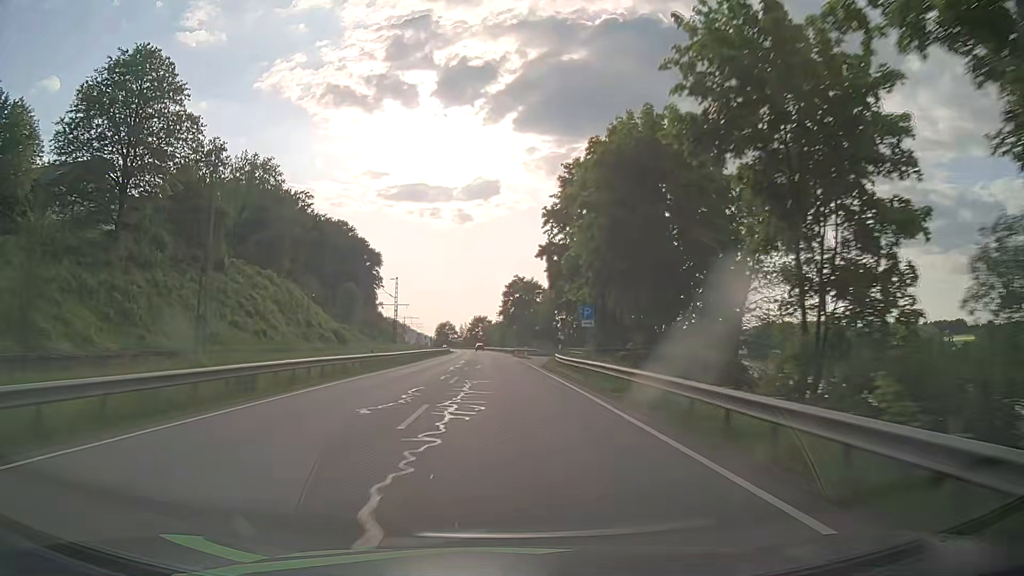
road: primary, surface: asphalt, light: Day
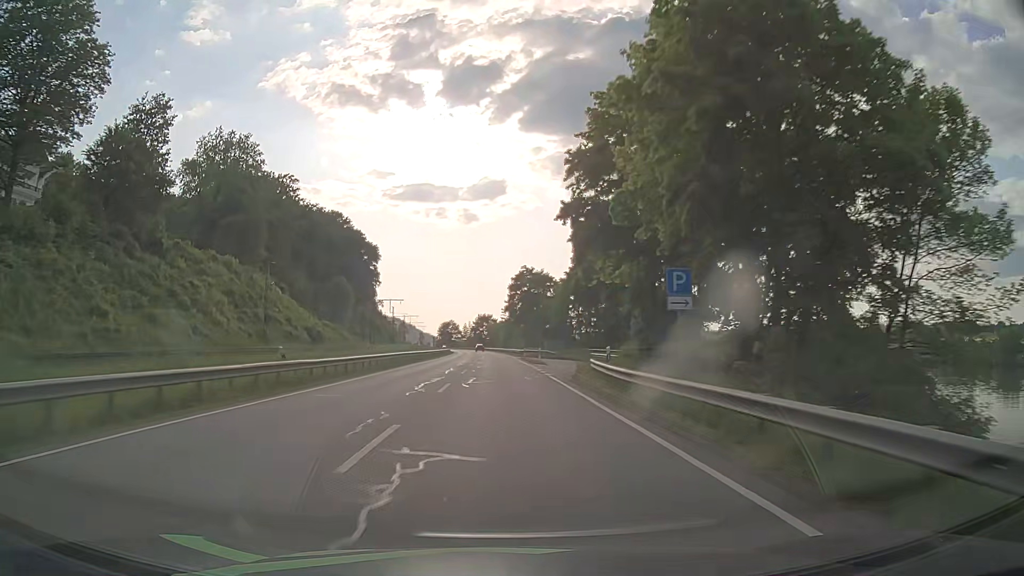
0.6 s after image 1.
(-0.1, +15.6) m; -1°
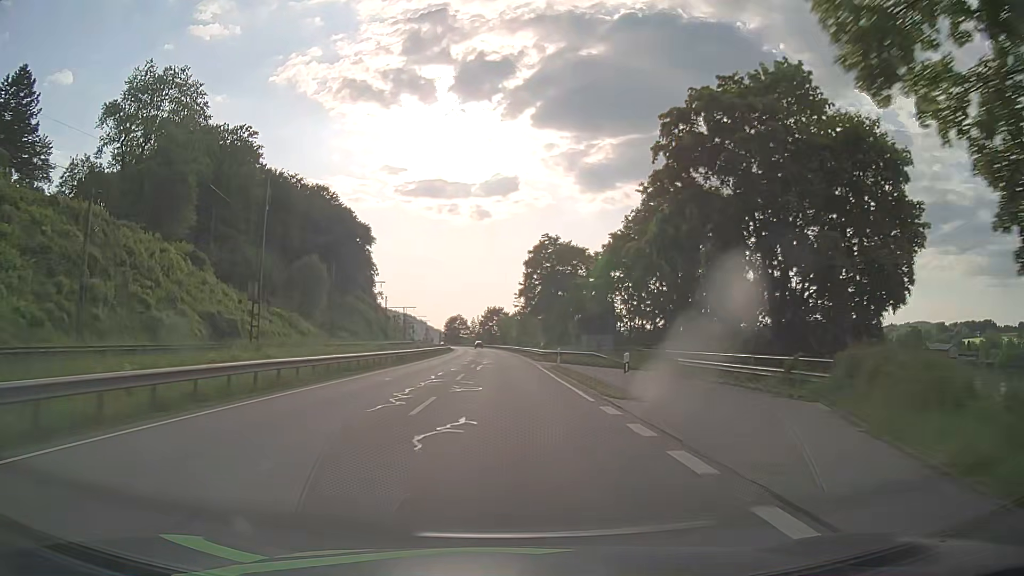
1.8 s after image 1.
(-0.2, +30.4) m; -1°
(0, +10) (0, +20) (0, +30) (0, +40) (0, +50) (-1, +60) (-1, +70) (-1, +80) (-2, +90) (-2, +100) m
